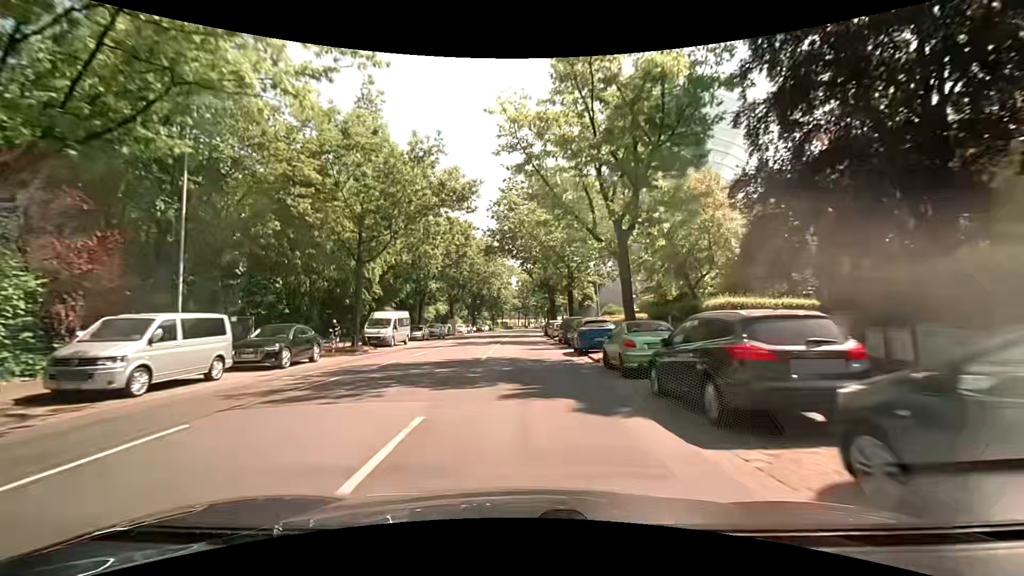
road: primary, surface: asphalt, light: Day
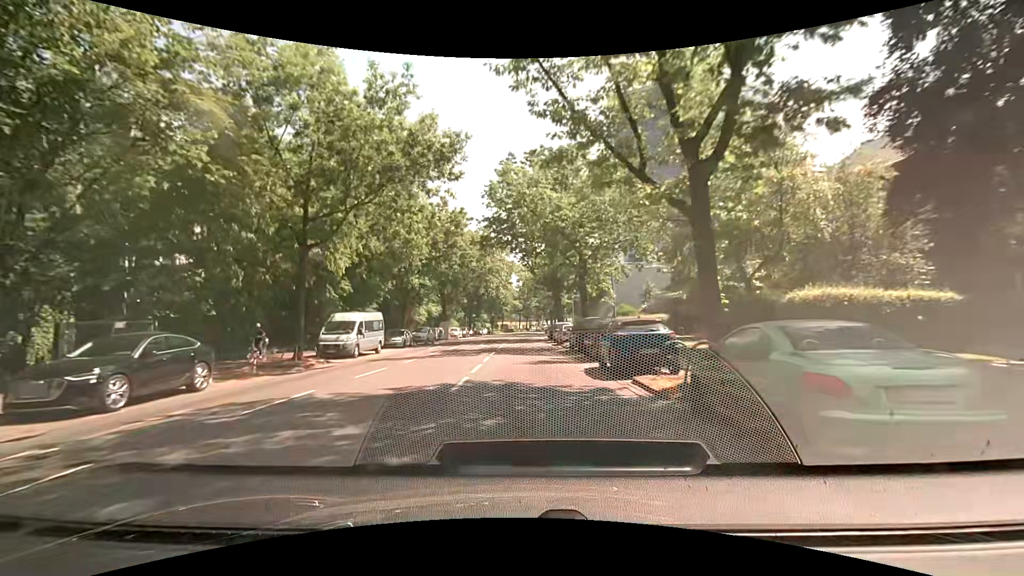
(-0.1, +7.7) m; -1°
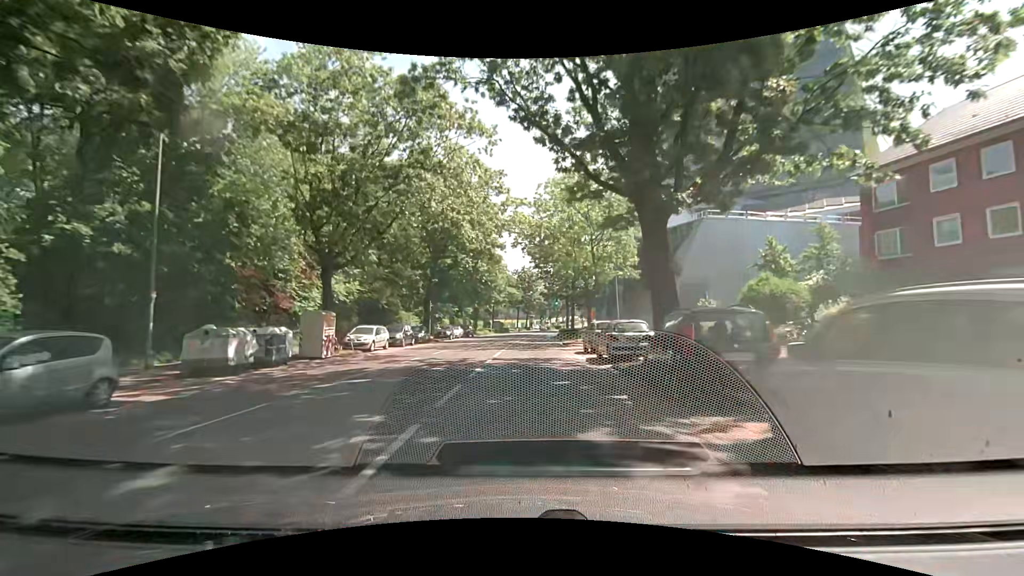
(0.0, +38.6) m; 0°
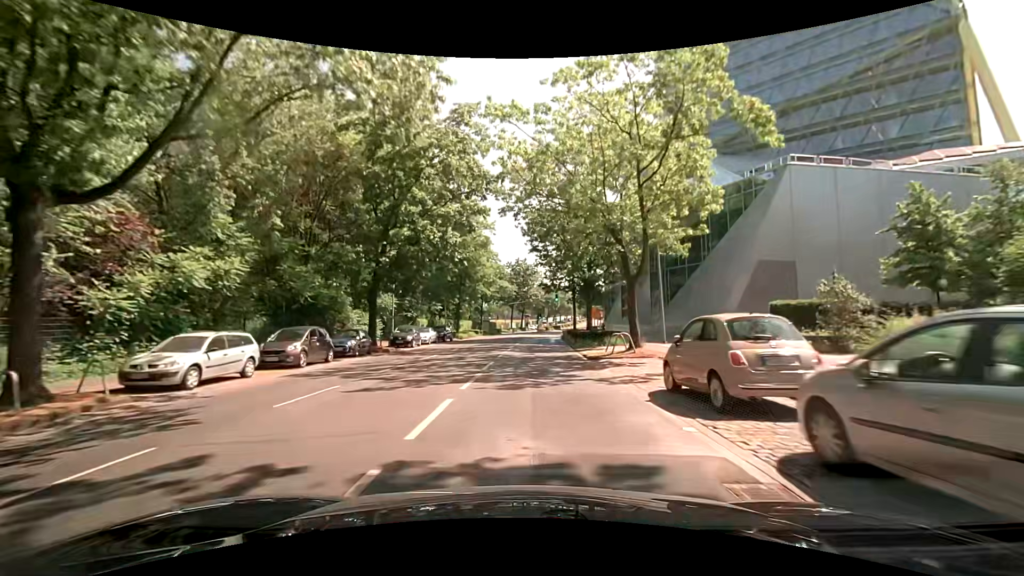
(+0.2, +15.4) m; +1°
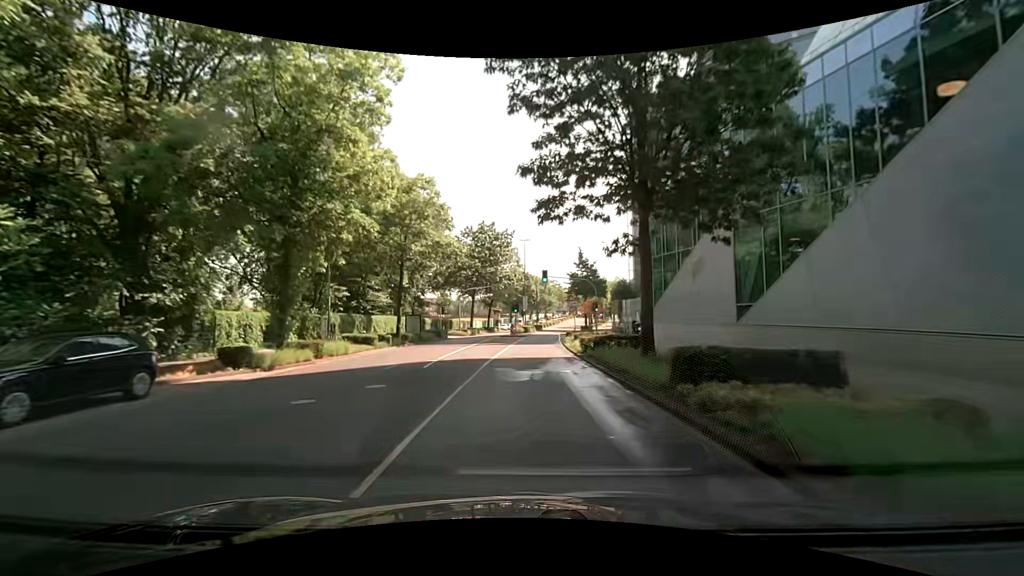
(+1.0, +38.2) m; +3°
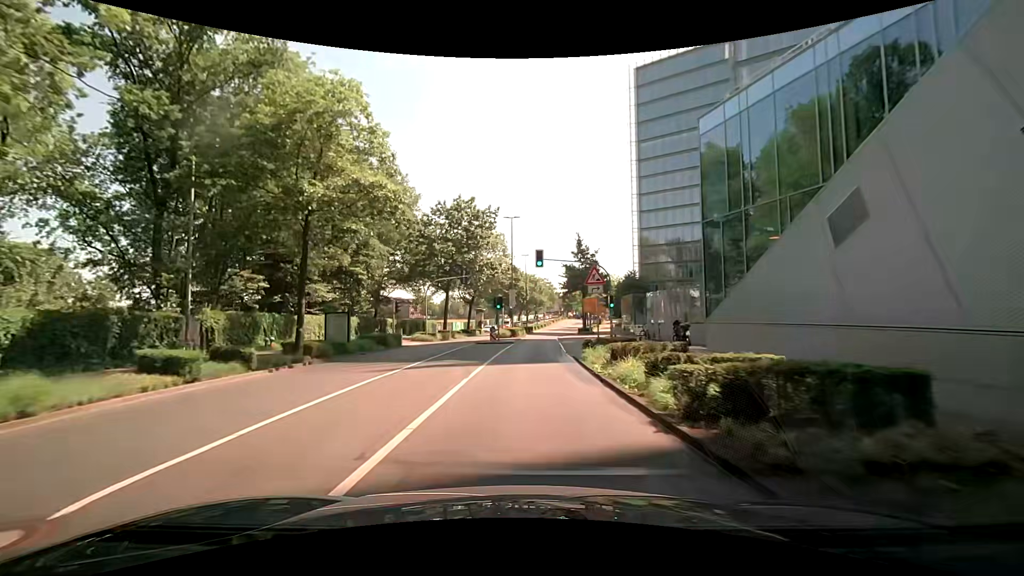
(+0.3, +15.0) m; +1°
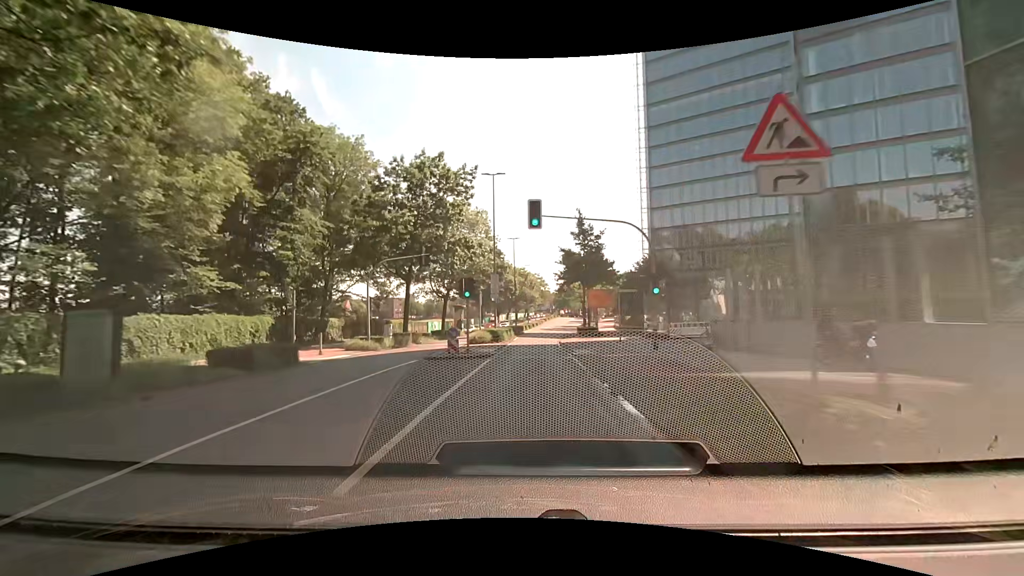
(+0.2, +15.0) m; +1°
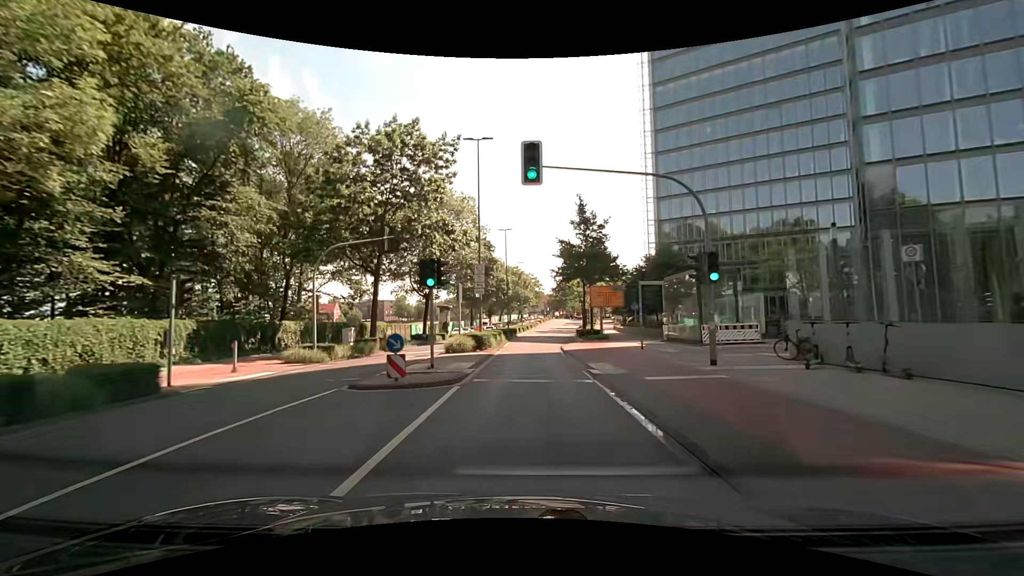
(+0.1, +7.5) m; +1°
(0, +10) (0, +20) (+1, +30) (+1, +40) (+2, +50) (+2, +60) (+3, +70) (+5, +80) (+6, +90) (+7, +100) m
